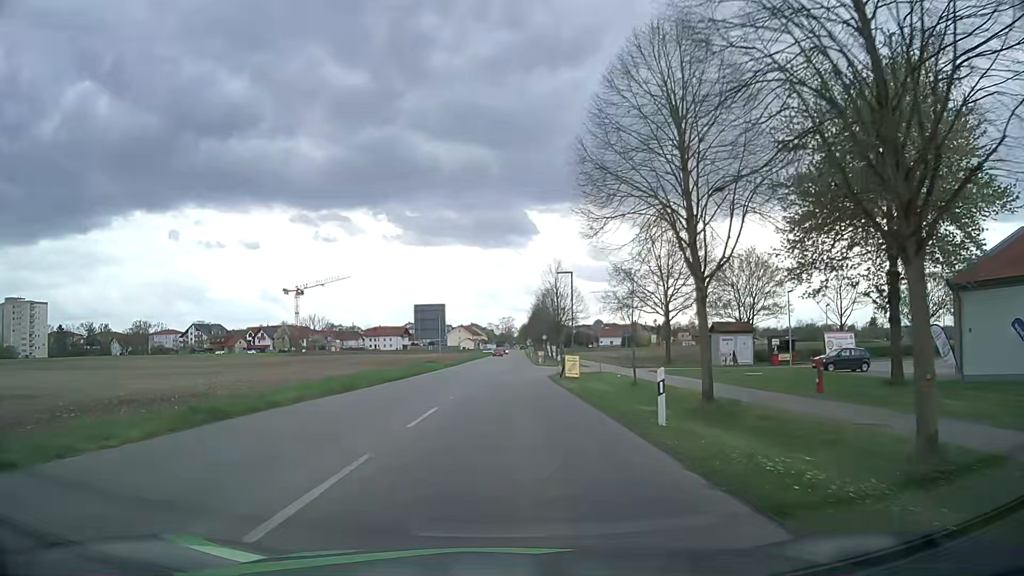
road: residential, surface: asphalt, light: Day
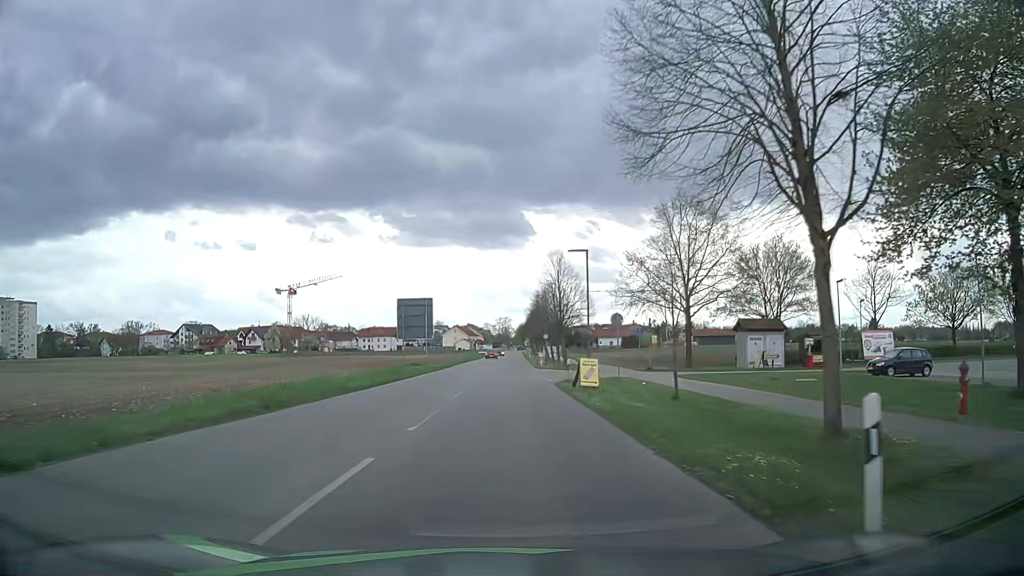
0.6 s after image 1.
(0.0, +7.3) m; 0°
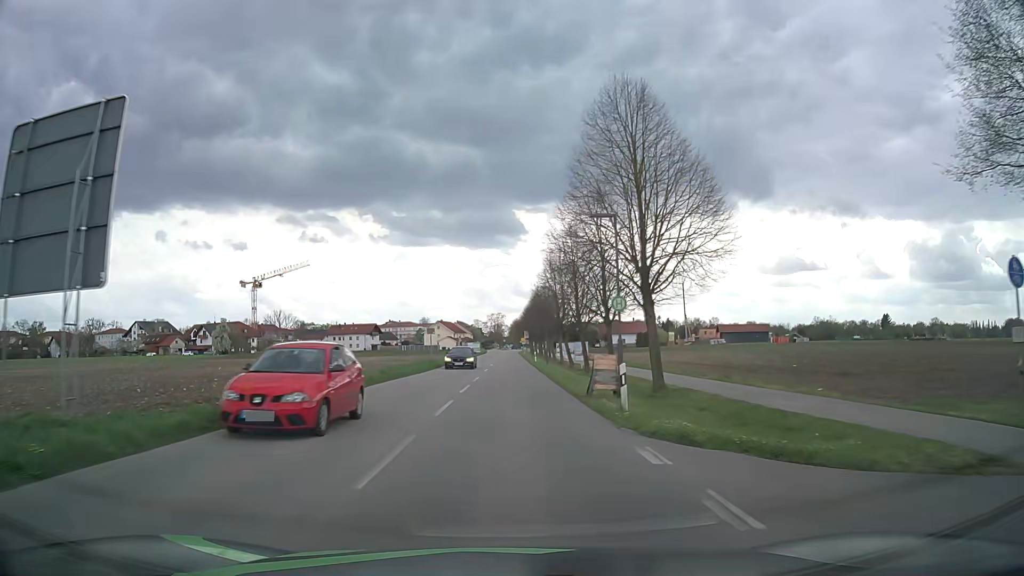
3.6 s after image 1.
(+0.3, +40.6) m; +1°
(0, +10) (0, +20) (0, +30) (0, +40) (0, +50) (0, +60) (0, +70) (0, +80) (0, +90) (0, +100) m
